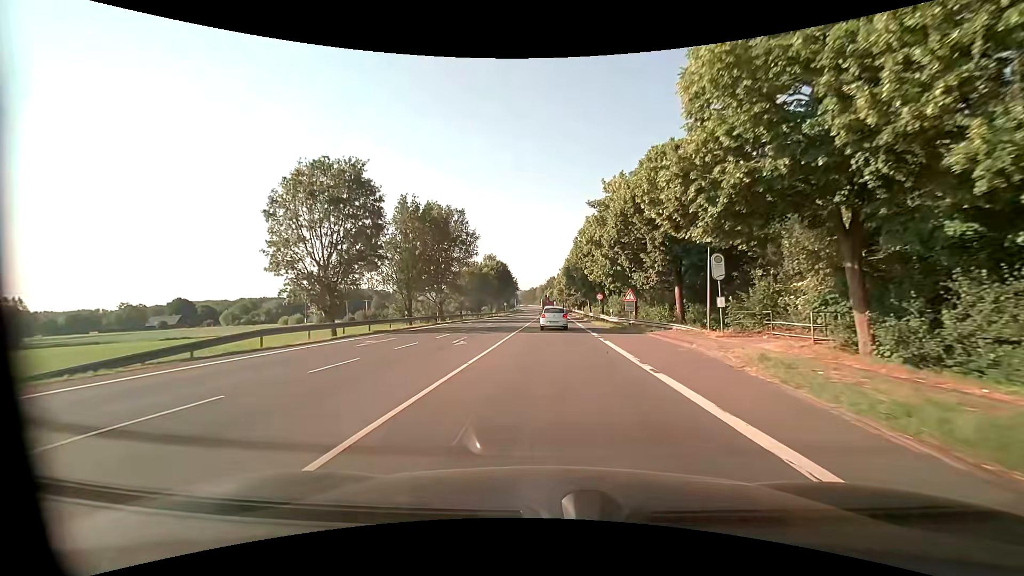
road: primary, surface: asphalt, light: Day
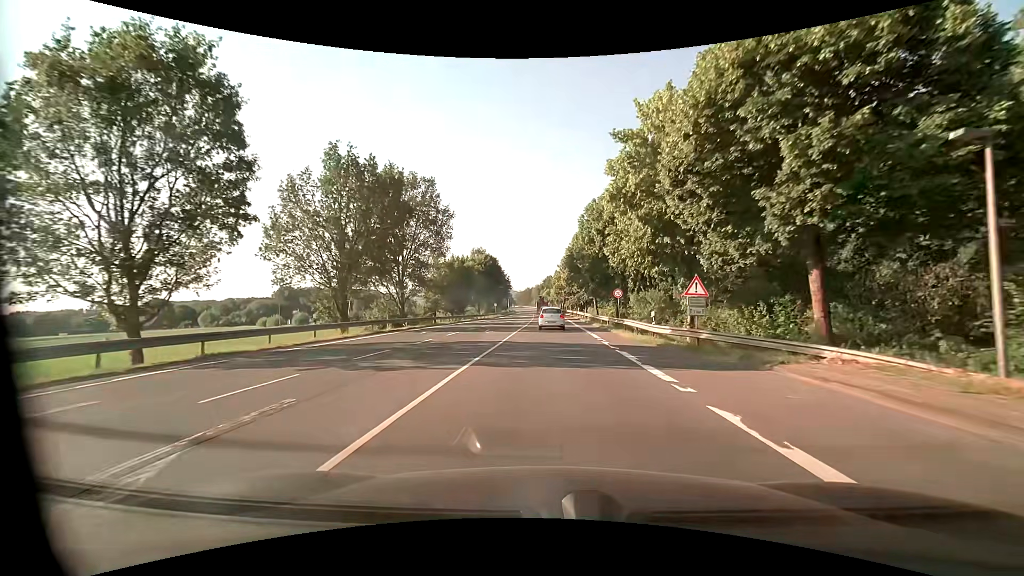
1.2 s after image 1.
(+0.1, +15.7) m; 0°
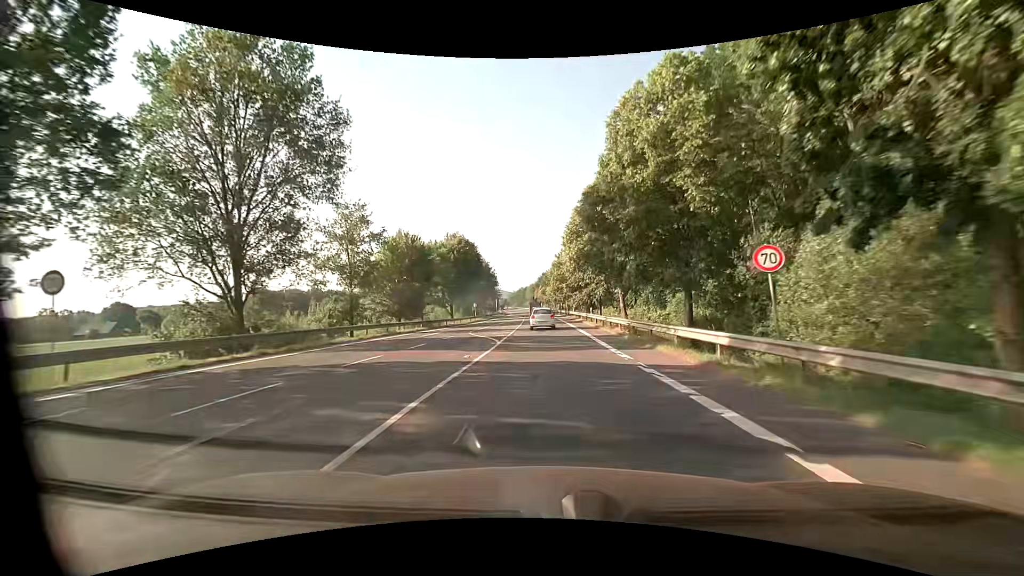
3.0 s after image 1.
(+0.2, +25.1) m; 0°
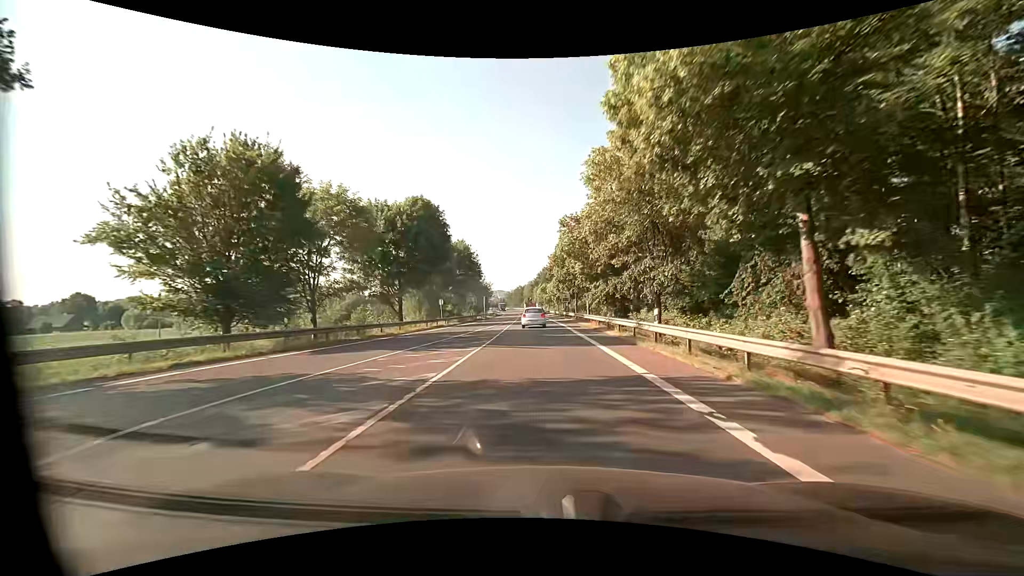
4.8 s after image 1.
(+0.2, +26.7) m; +1°
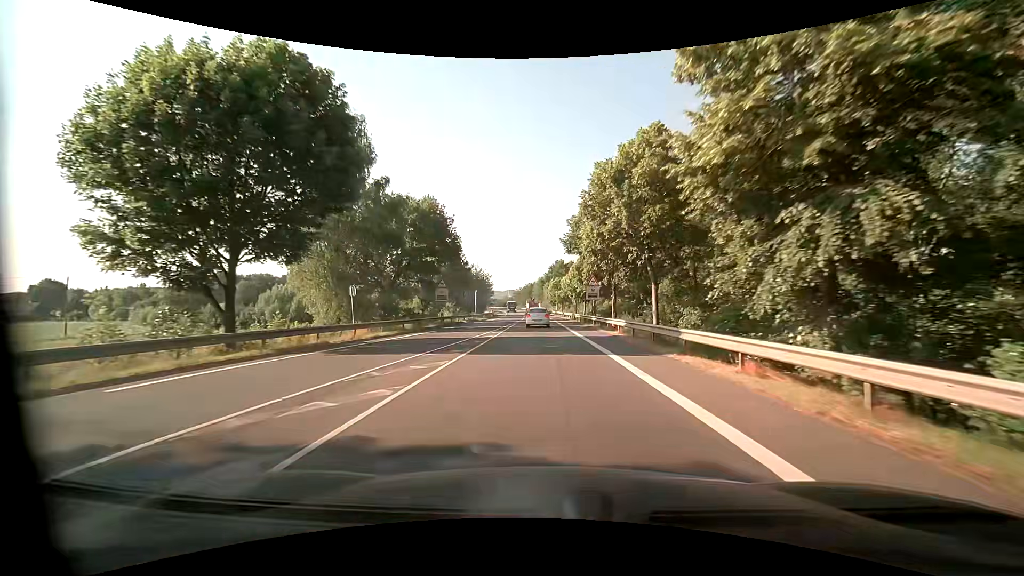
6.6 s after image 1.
(-0.4, +28.1) m; -1°
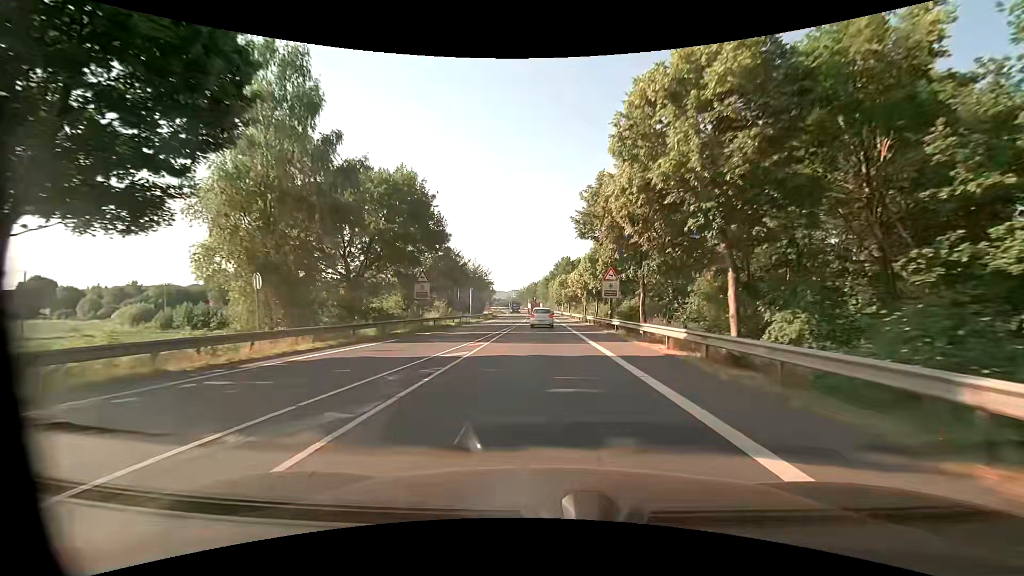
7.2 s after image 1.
(-0.1, +9.6) m; -1°
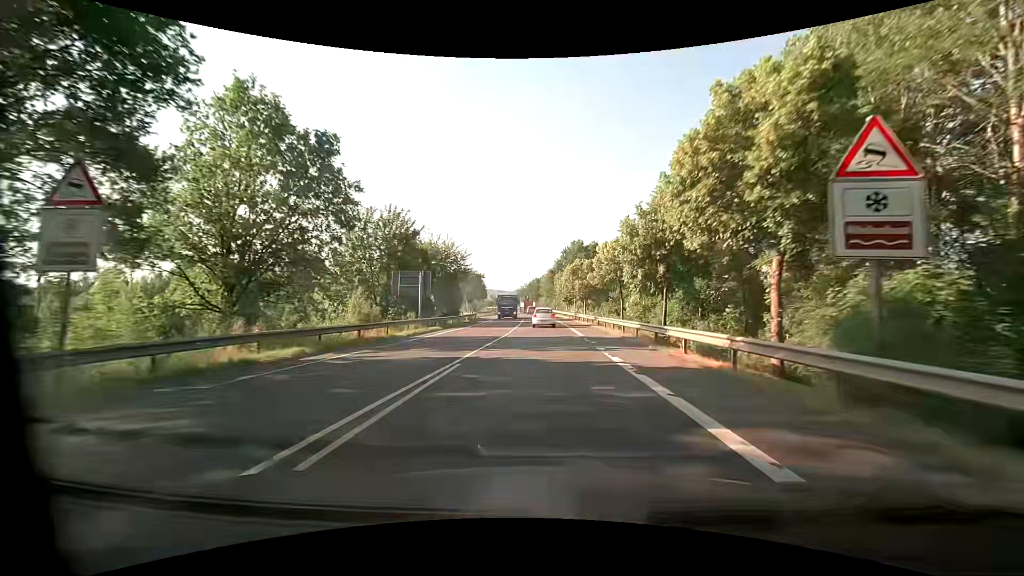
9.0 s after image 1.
(-0.2, +29.6) m; -1°
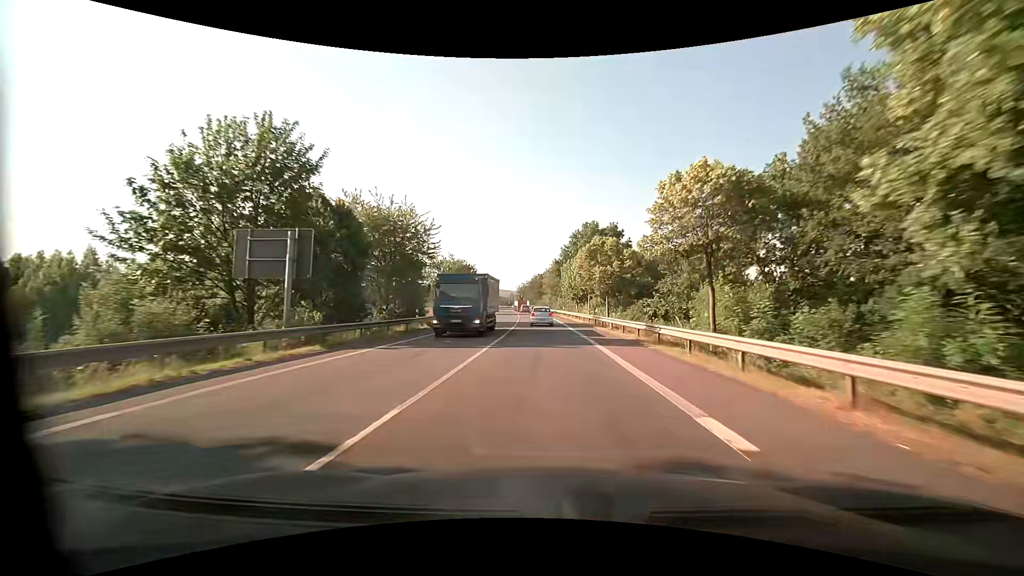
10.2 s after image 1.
(+0.1, +20.3) m; 0°
(0, +10) (0, +20) (0, +30) (0, +40) (-1, +50) (-1, +60) (-2, +70) (-2, +80) (-3, +90) (-4, +100) m
